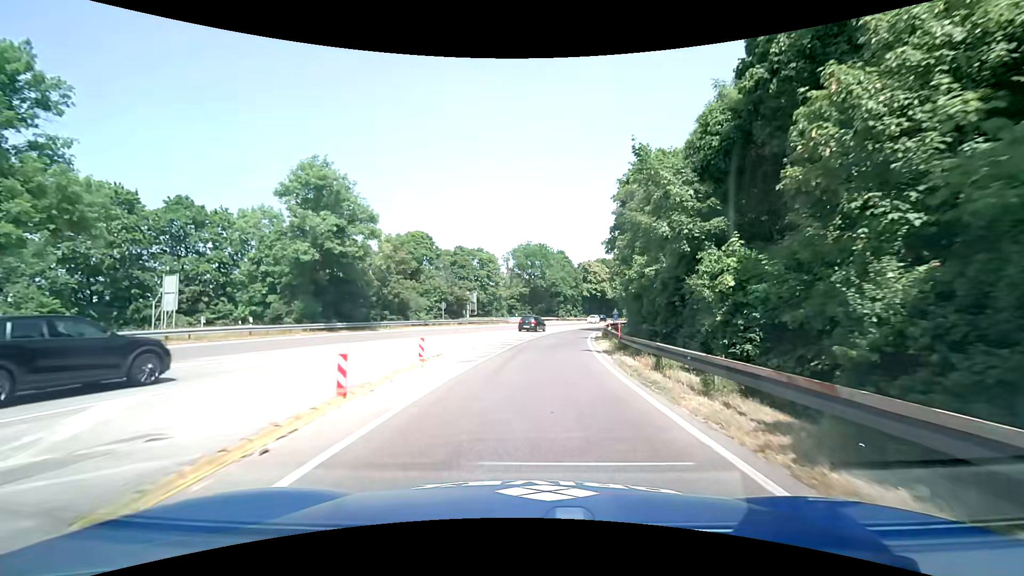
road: trunk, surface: asphalt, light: Day
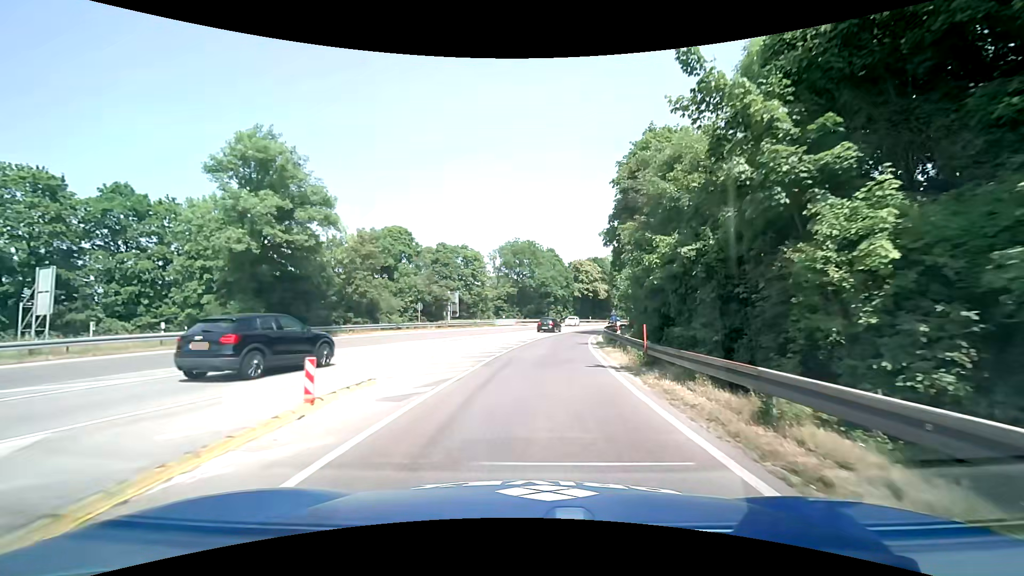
(+0.1, +6.4) m; +2°
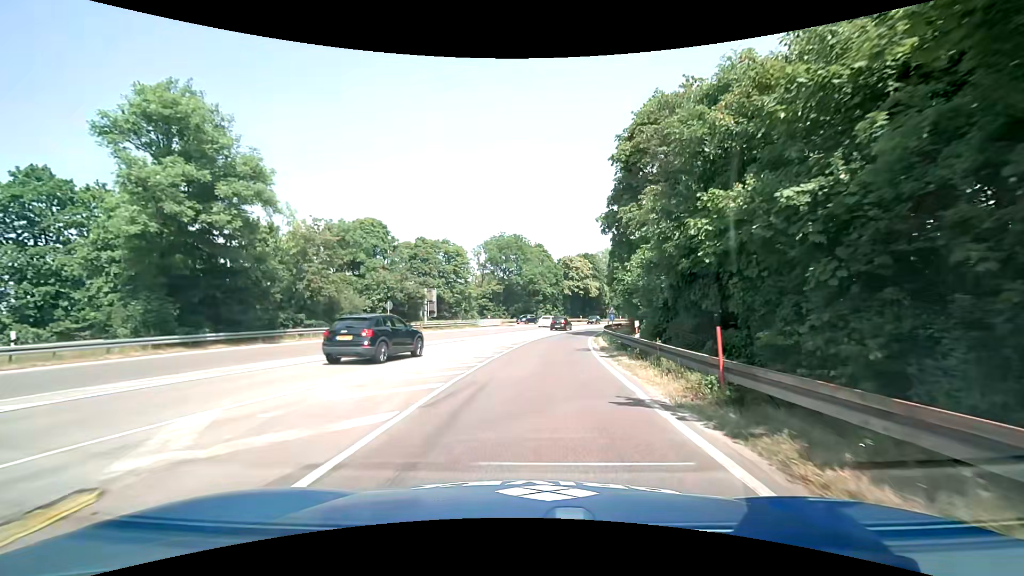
(0.0, +6.4) m; +1°
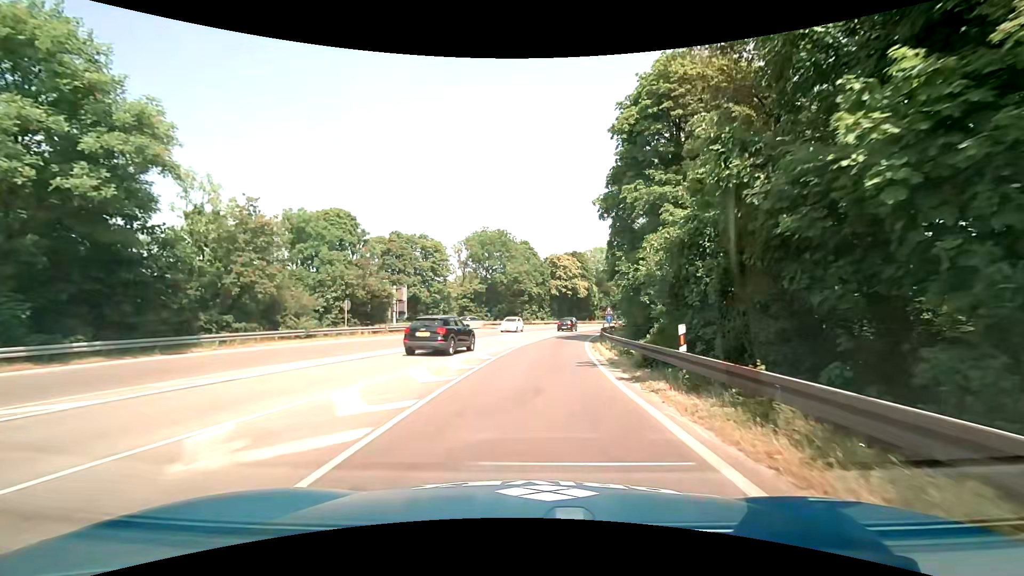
(+0.1, +6.4) m; +1°
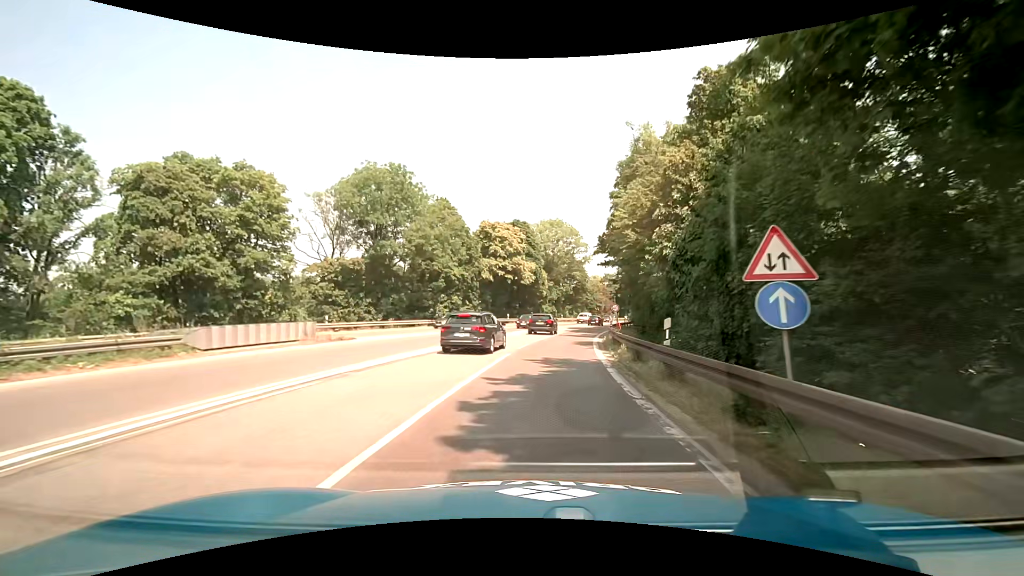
(+2.1, +32.5) m; +8°
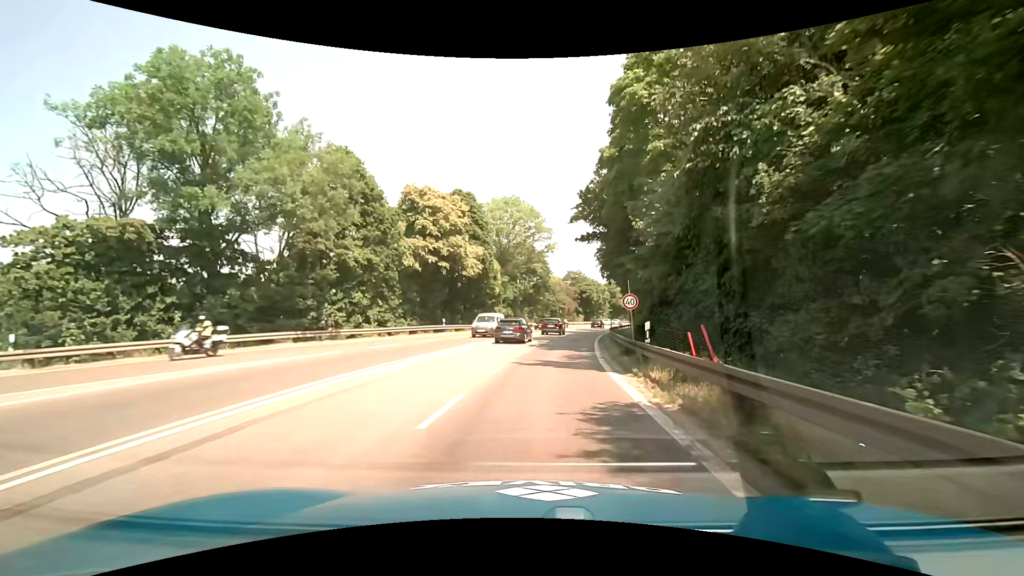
(+0.8, +19.8) m; +4°
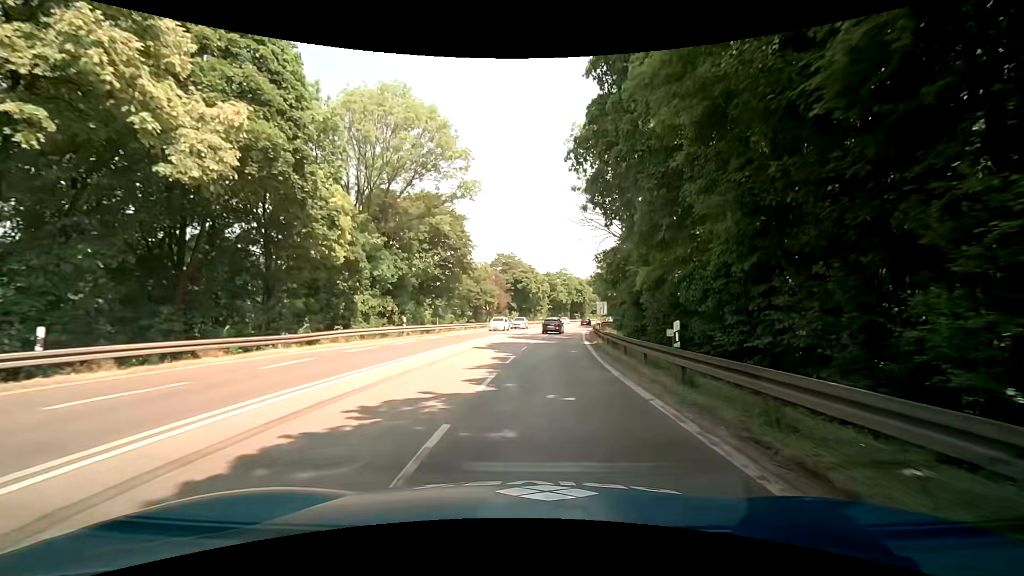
(+2.1, +32.6) m; +9°
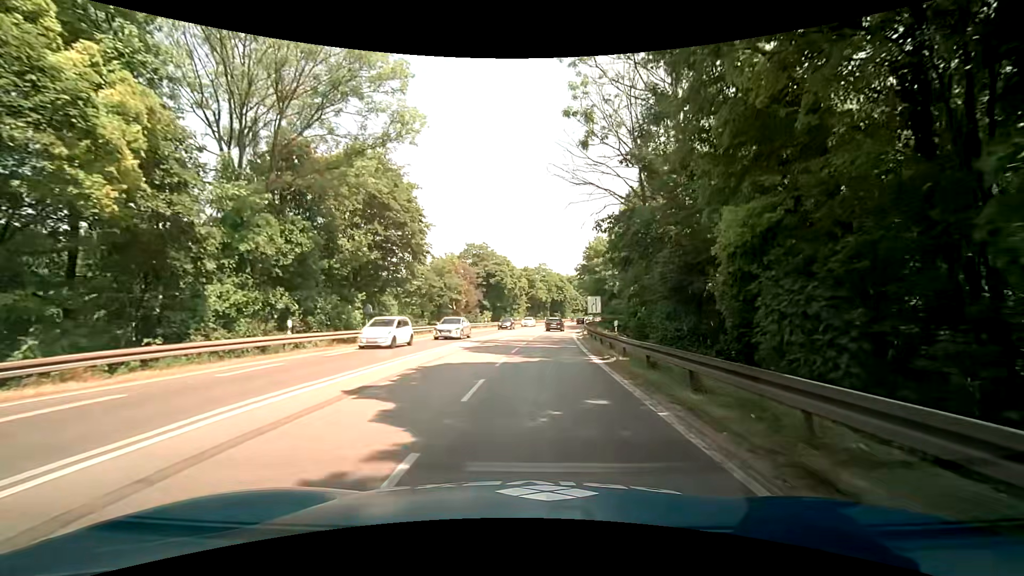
(+0.2, +13.2) m; +1°
(0, +10) (+1, +20) (+2, +30) (+3, +40) (+4, +50) (+5, +60) (+7, +70) (+8, +79) (+10, +89) (+12, +99) m
